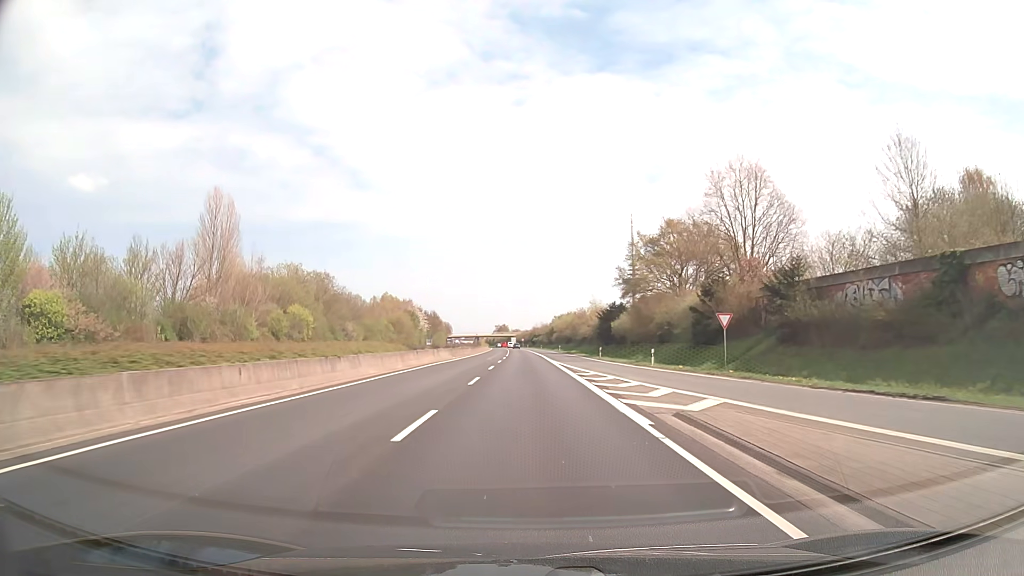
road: trunk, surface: asphalt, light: Day
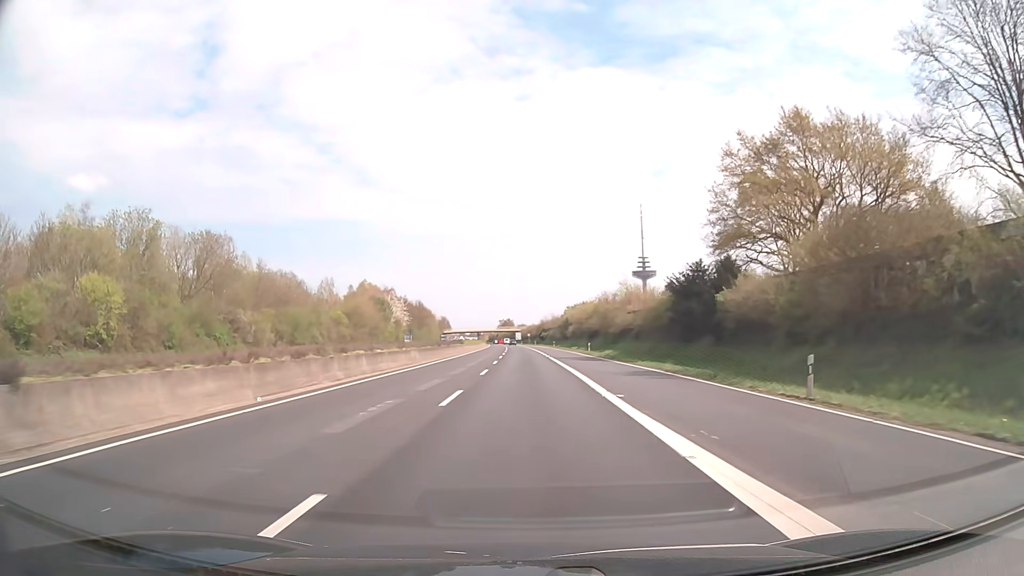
(-0.1, +43.5) m; 0°
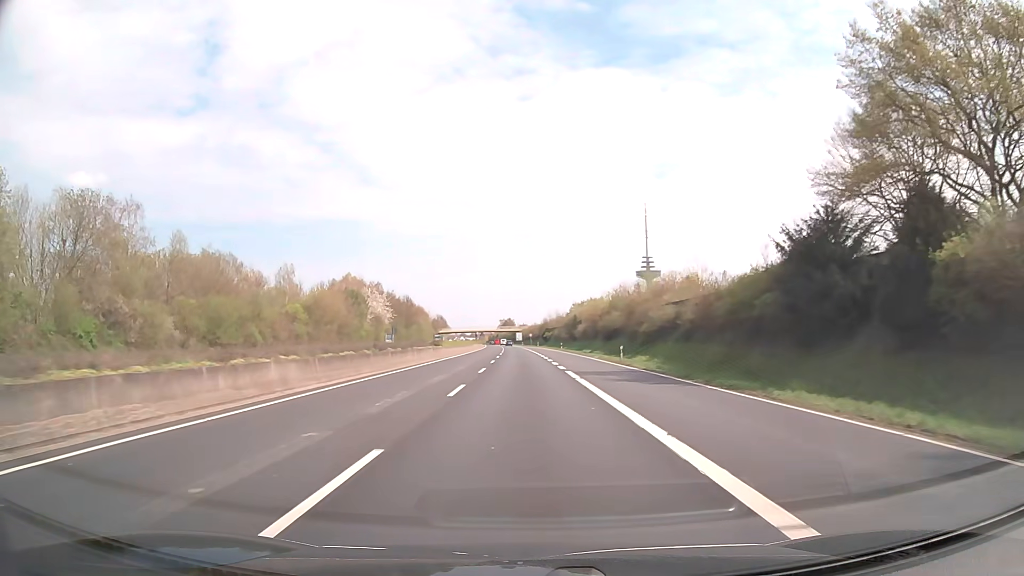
(0.0, +21.7) m; 0°
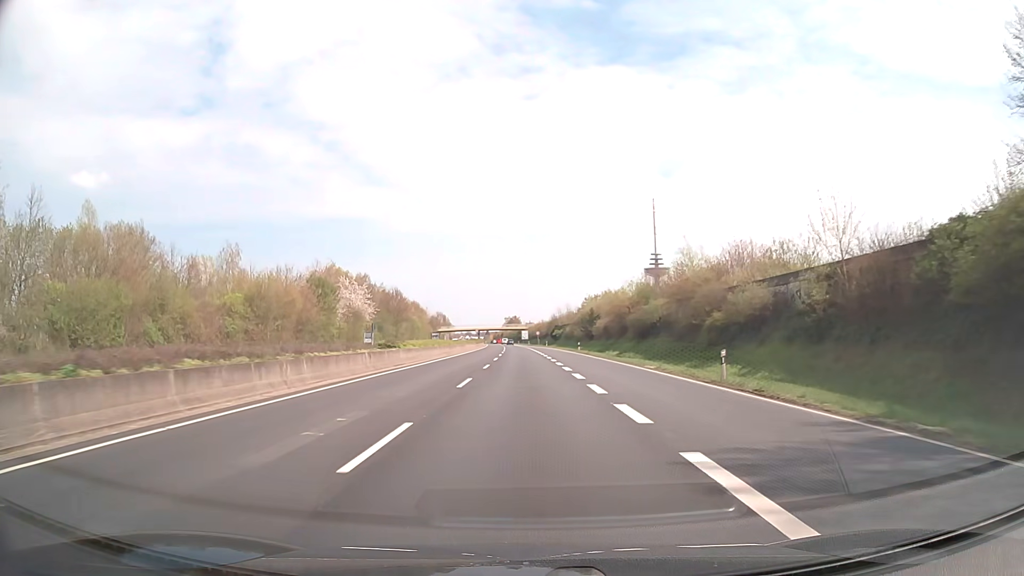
(-0.1, +21.7) m; 0°
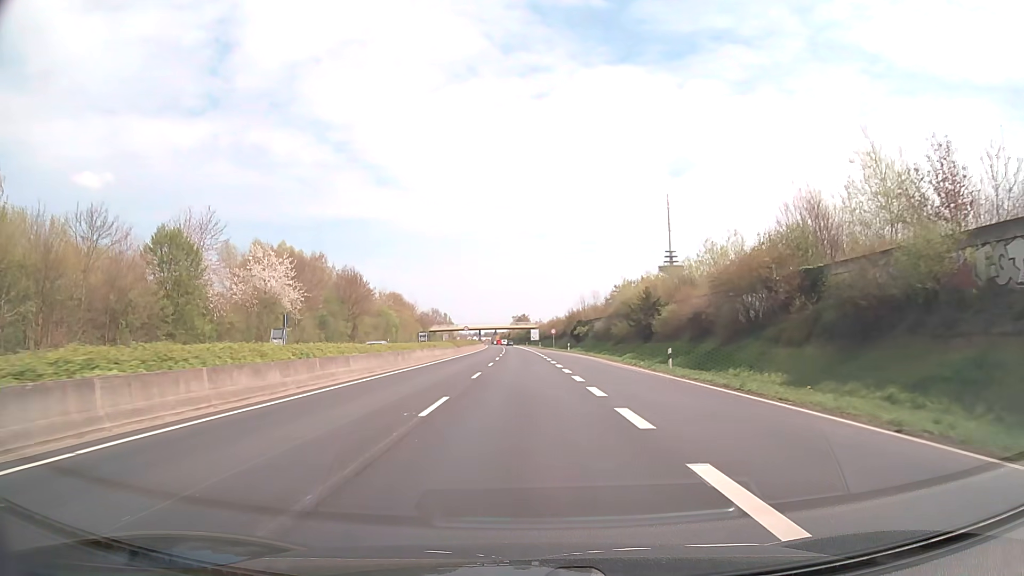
(-0.3, +43.1) m; -1°
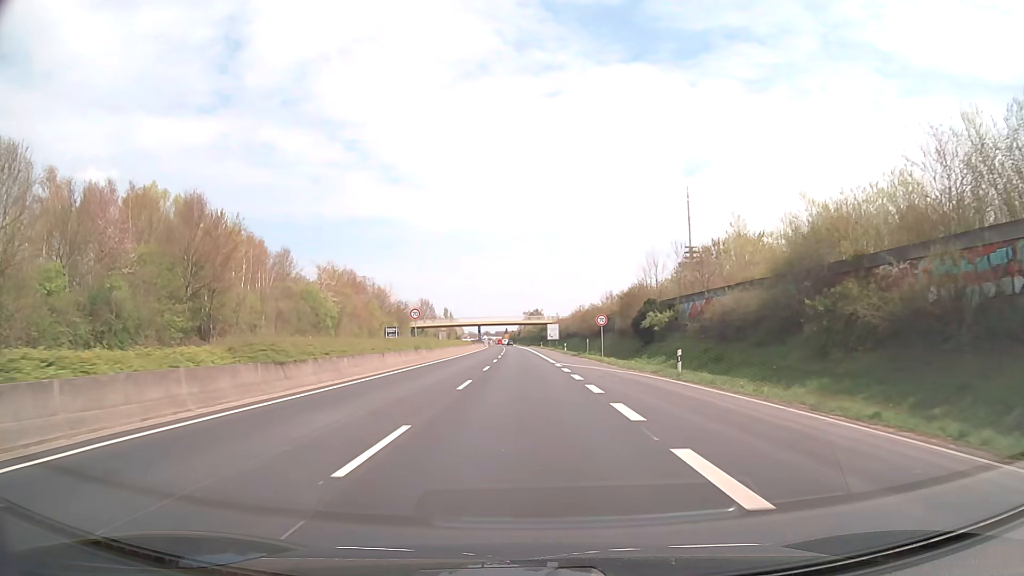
(-0.5, +53.9) m; -1°
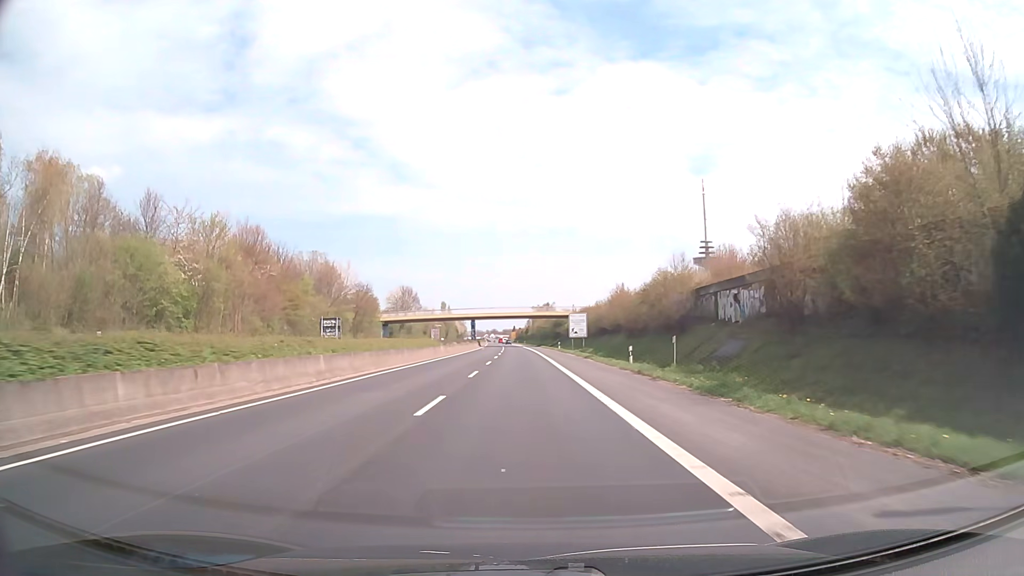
(-0.2, +43.1) m; -1°
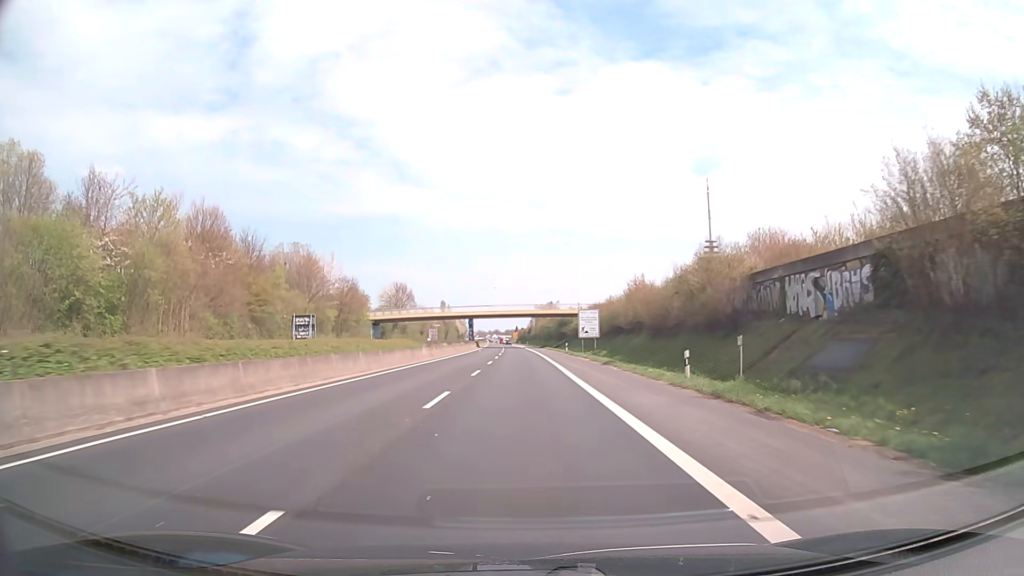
(0.0, +10.8) m; 0°
(0, +10) (0, +20) (0, +30) (0, +40) (-1, +50) (-1, +60) (-1, +70) (-1, +80) (-2, +90) (-2, +100) m
